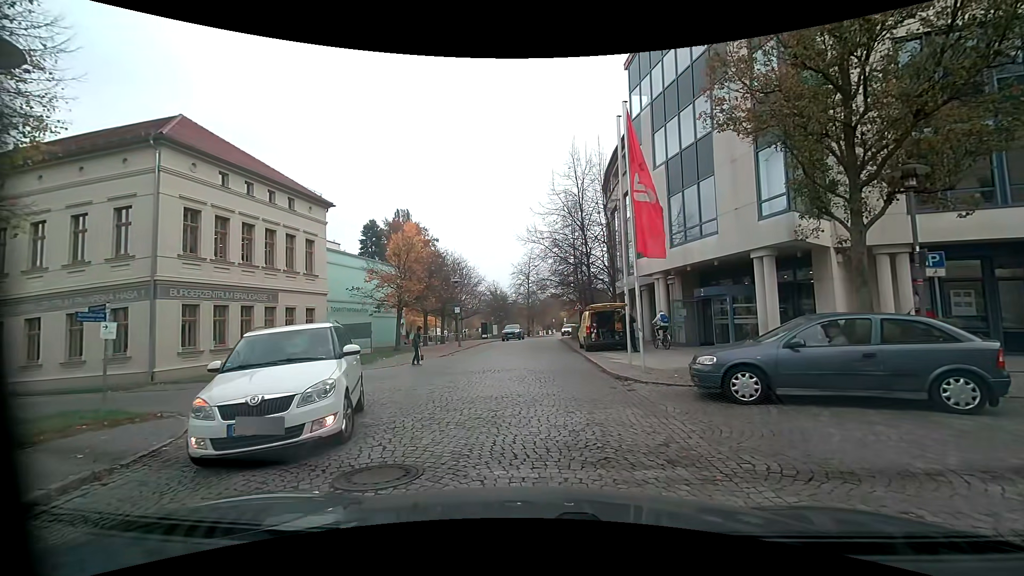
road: residential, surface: sett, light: Day
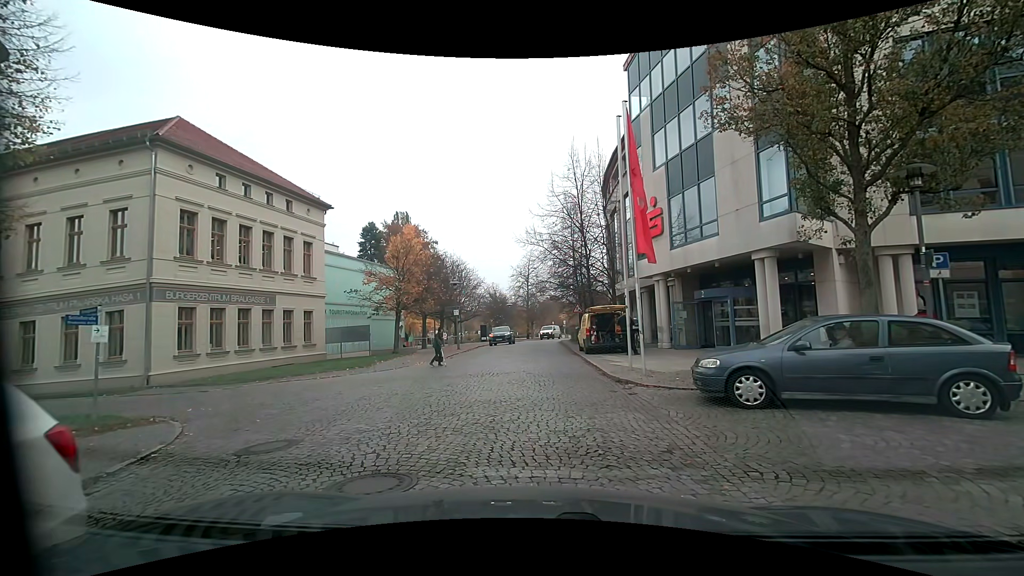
(0.0, +0.2) m; 0°
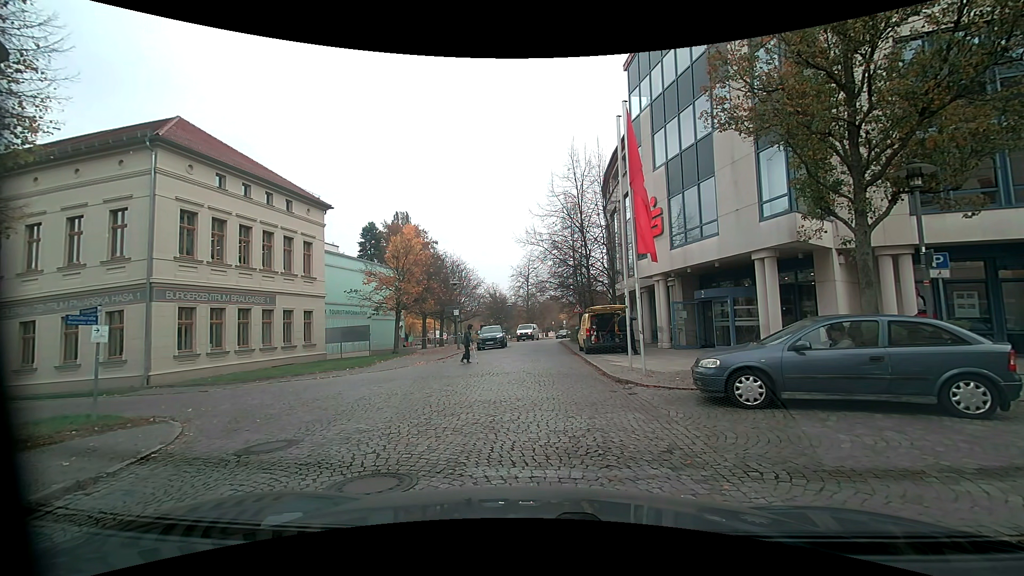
(0.0, 0.0) m; 0°
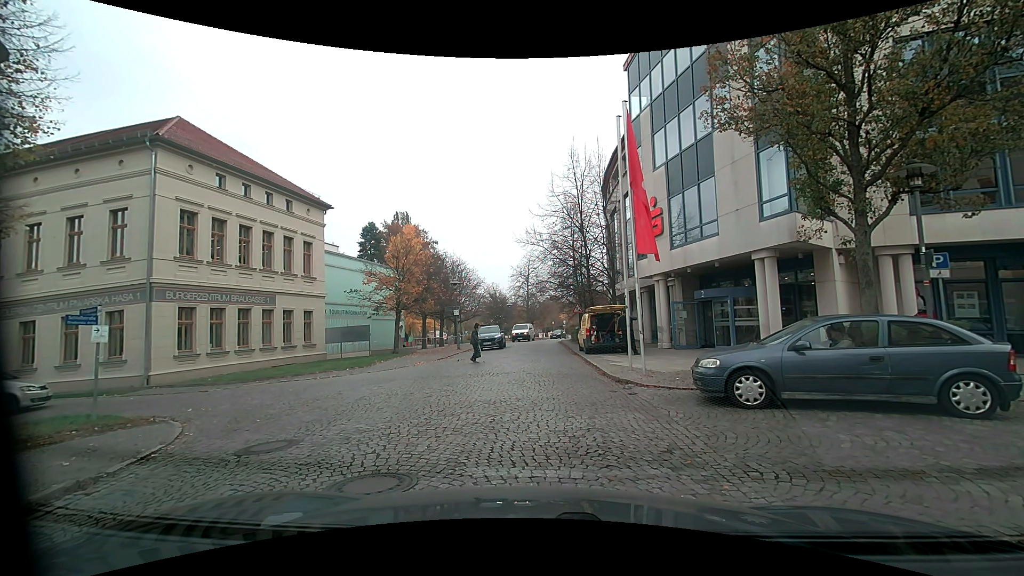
(0.0, 0.0) m; 0°
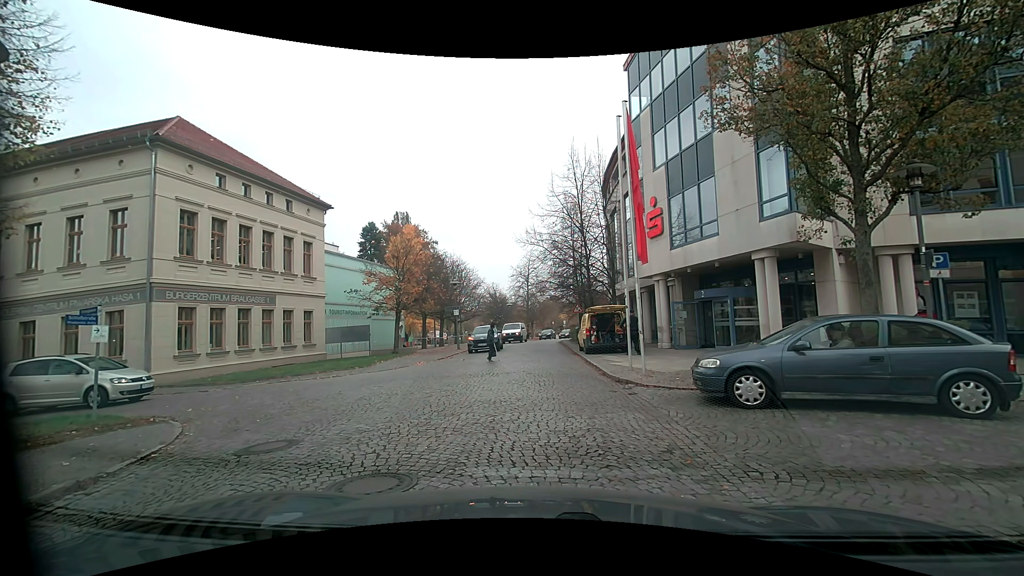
(0.0, 0.0) m; 0°
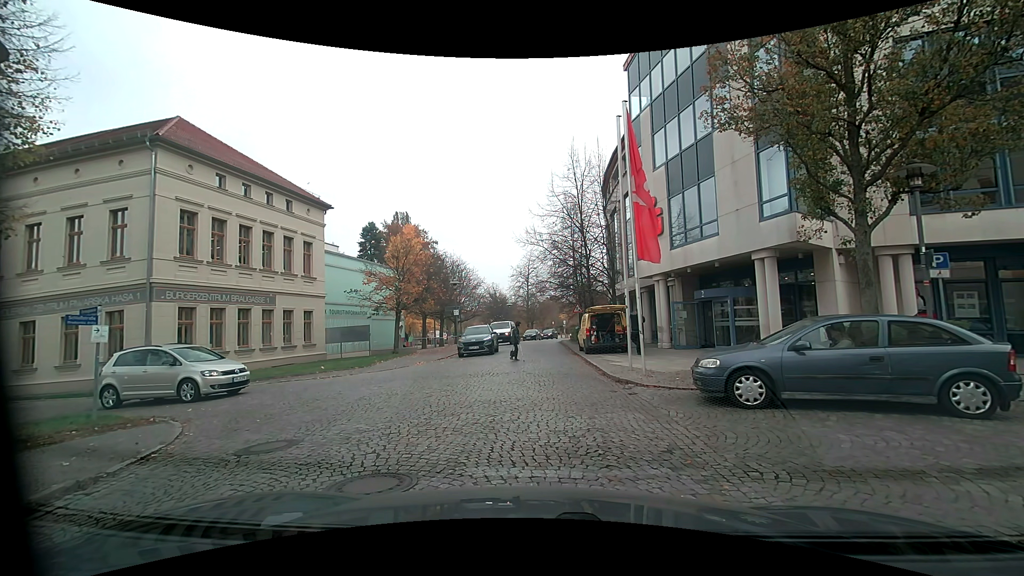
(0.0, 0.0) m; 0°
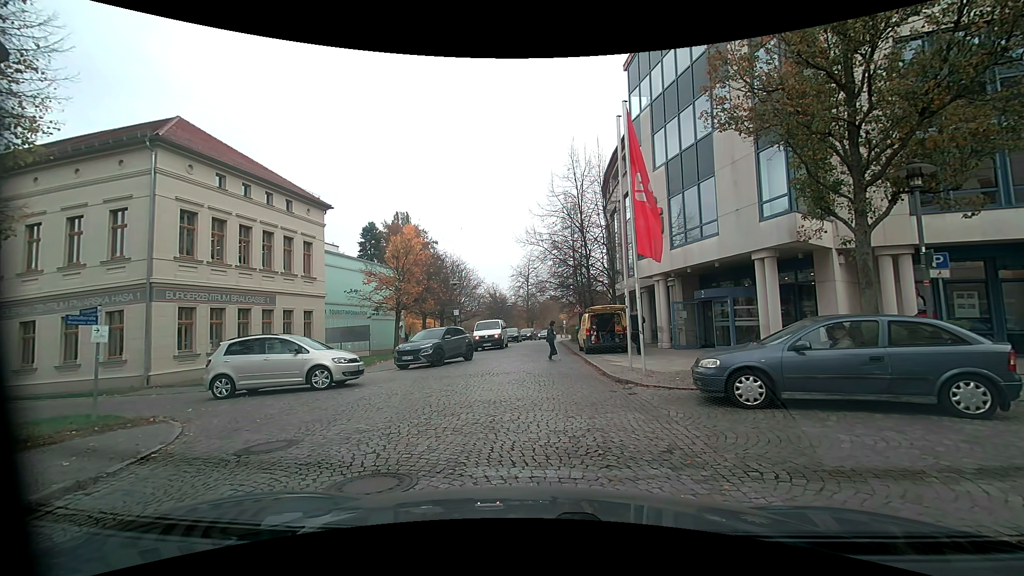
(0.0, 0.0) m; 0°
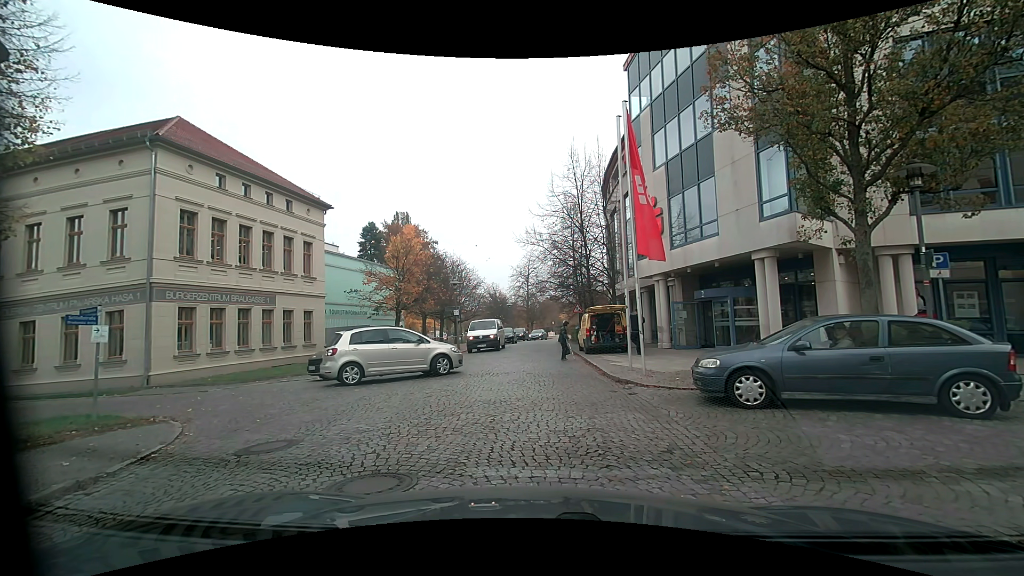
(0.0, 0.0) m; 0°
